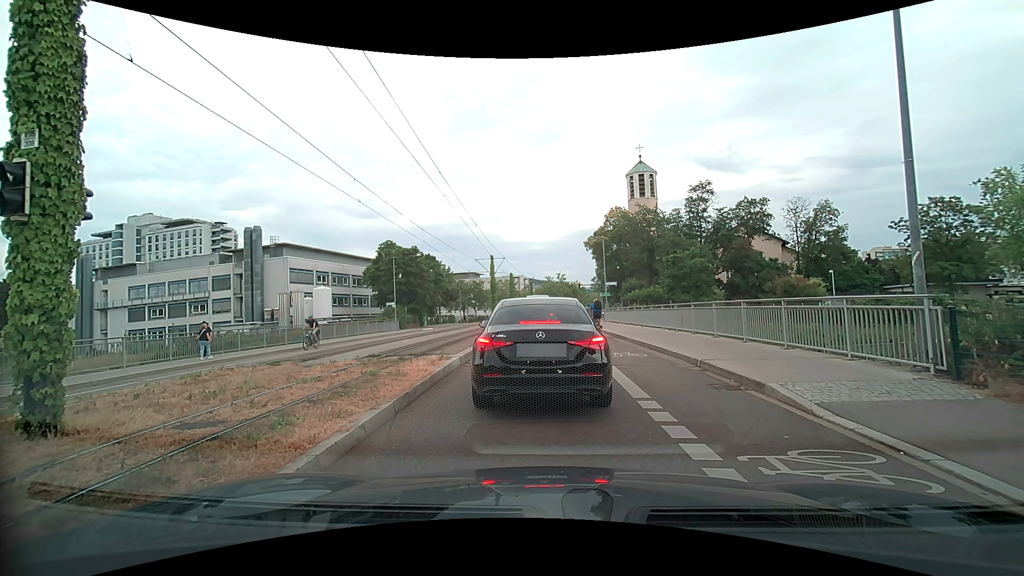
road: secondary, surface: asphalt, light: Day
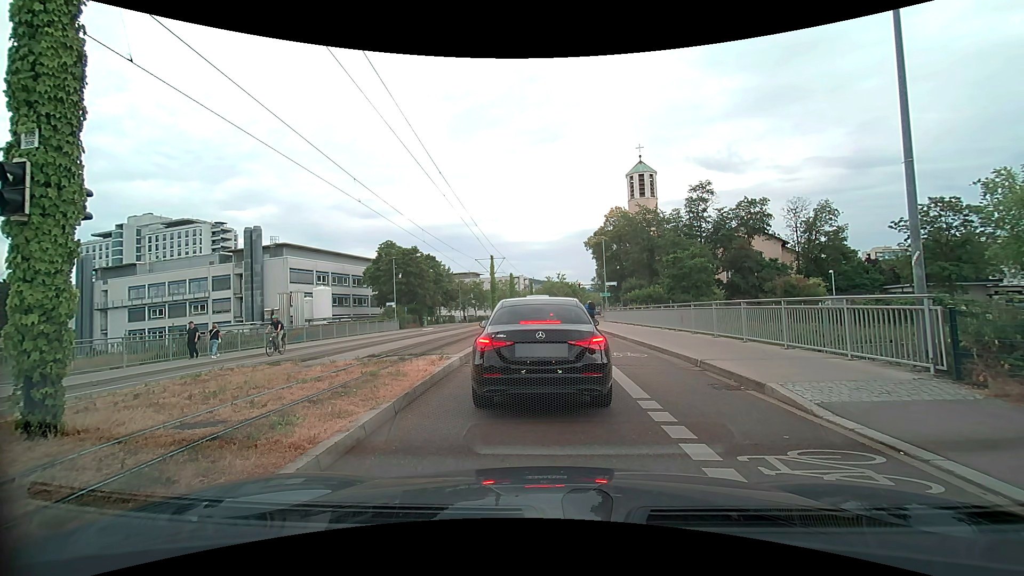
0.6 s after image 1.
(0.0, 0.0) m; 0°
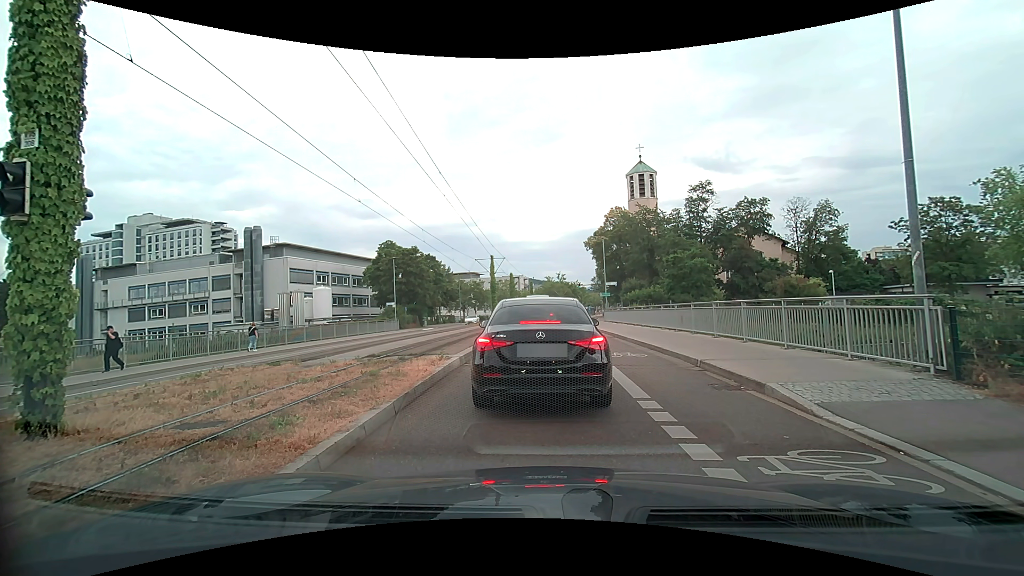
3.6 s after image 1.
(0.0, 0.0) m; 0°
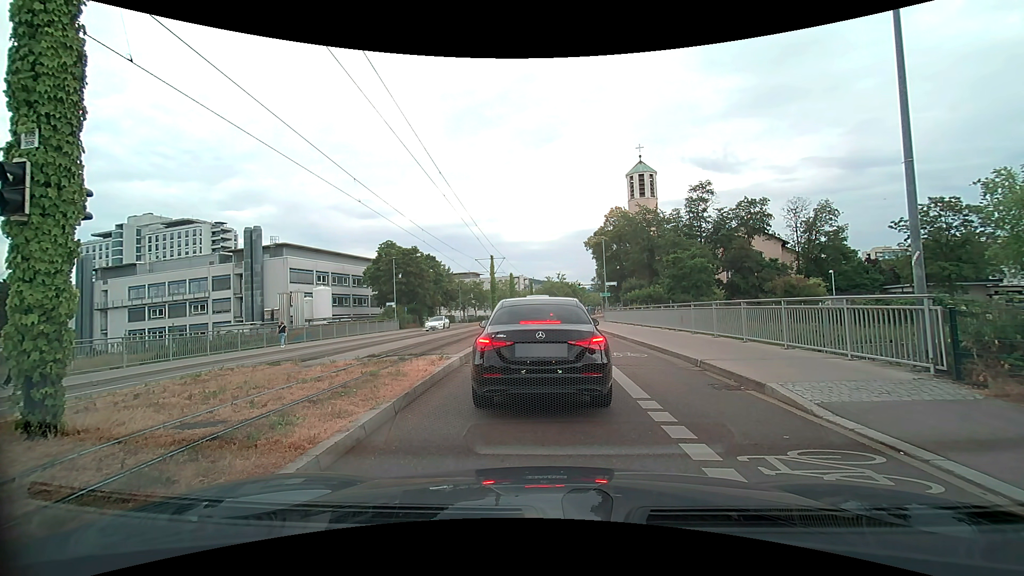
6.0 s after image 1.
(0.0, 0.0) m; 0°
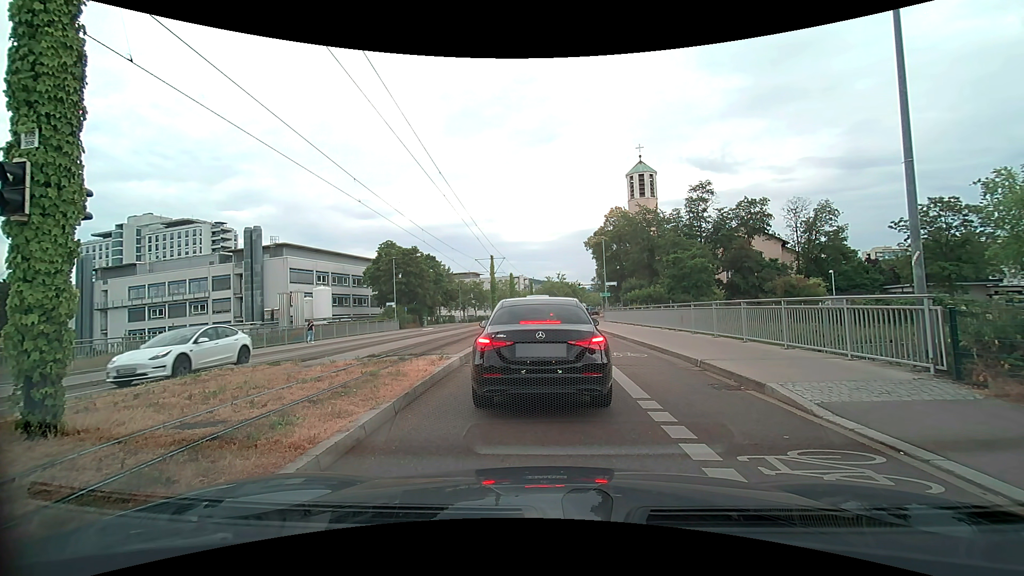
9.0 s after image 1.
(0.0, 0.0) m; 0°
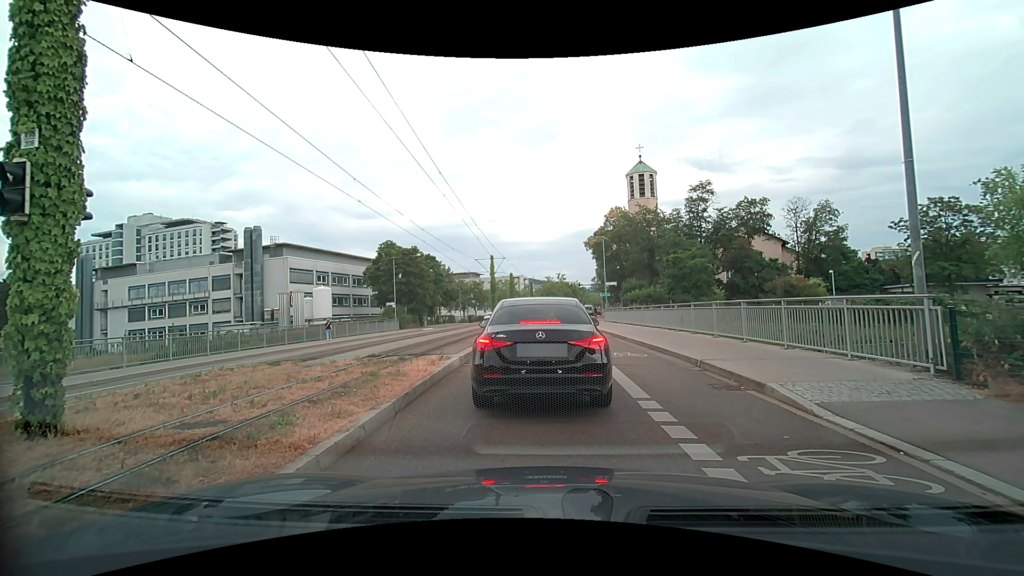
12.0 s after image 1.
(0.0, 0.0) m; 0°
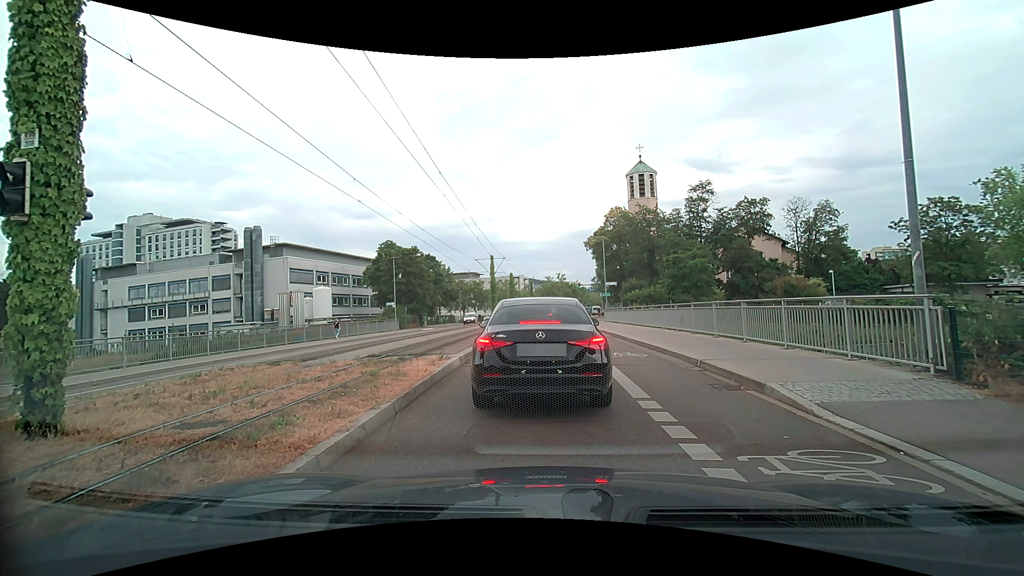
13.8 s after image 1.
(0.0, 0.0) m; 0°
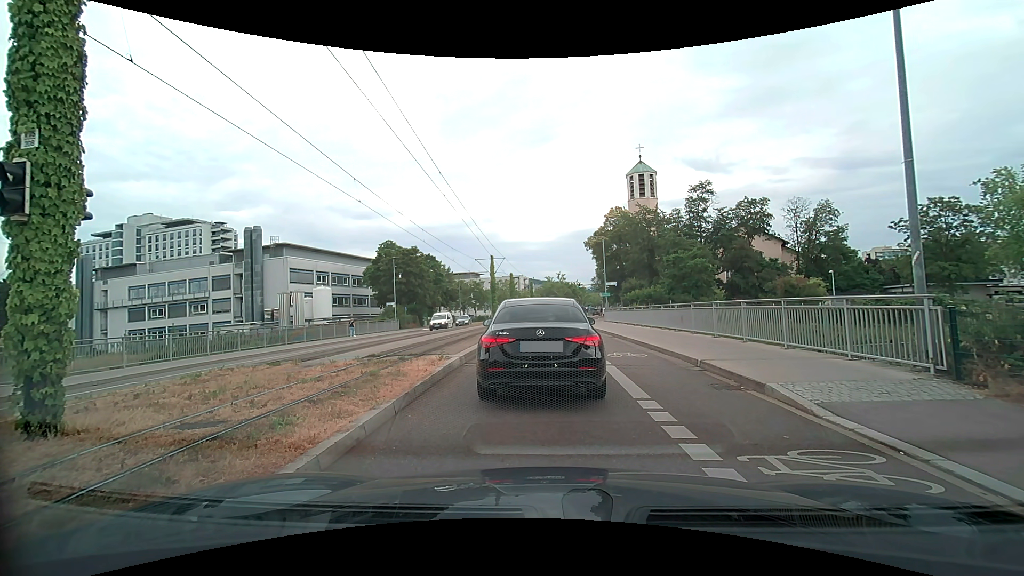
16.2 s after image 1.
(0.0, 0.0) m; 0°
